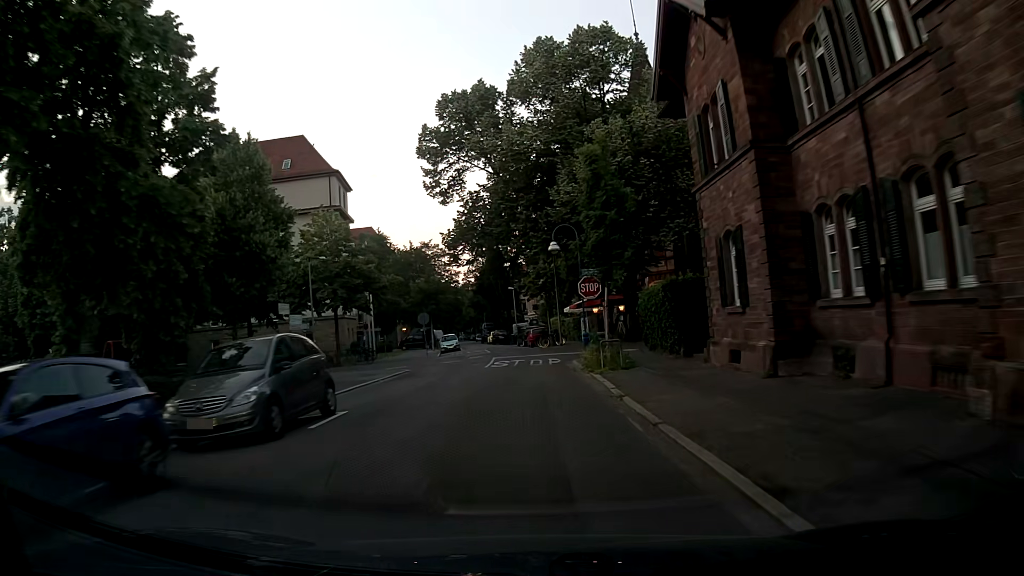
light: Day
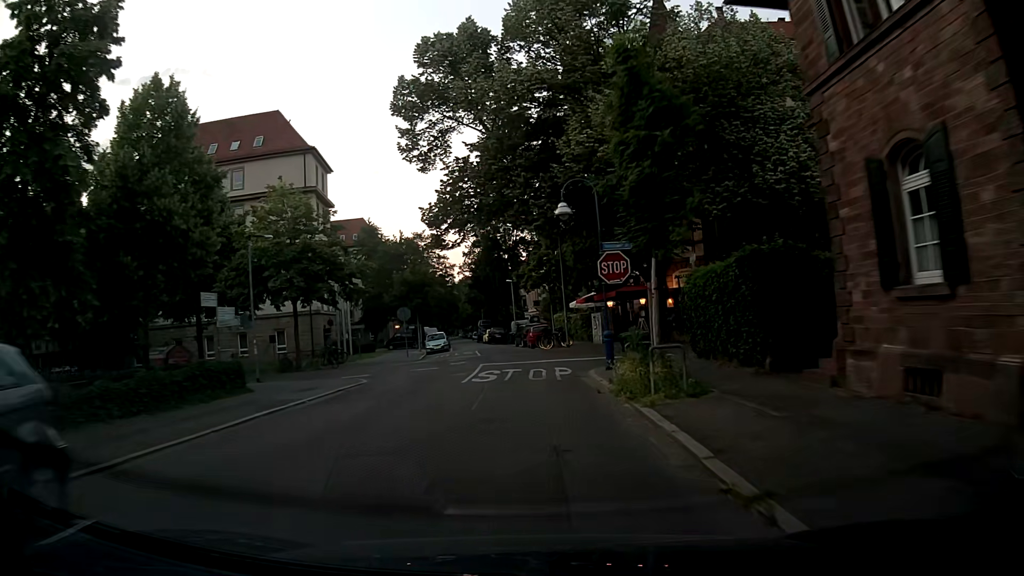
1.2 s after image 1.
(0.0, +8.1) m; 0°
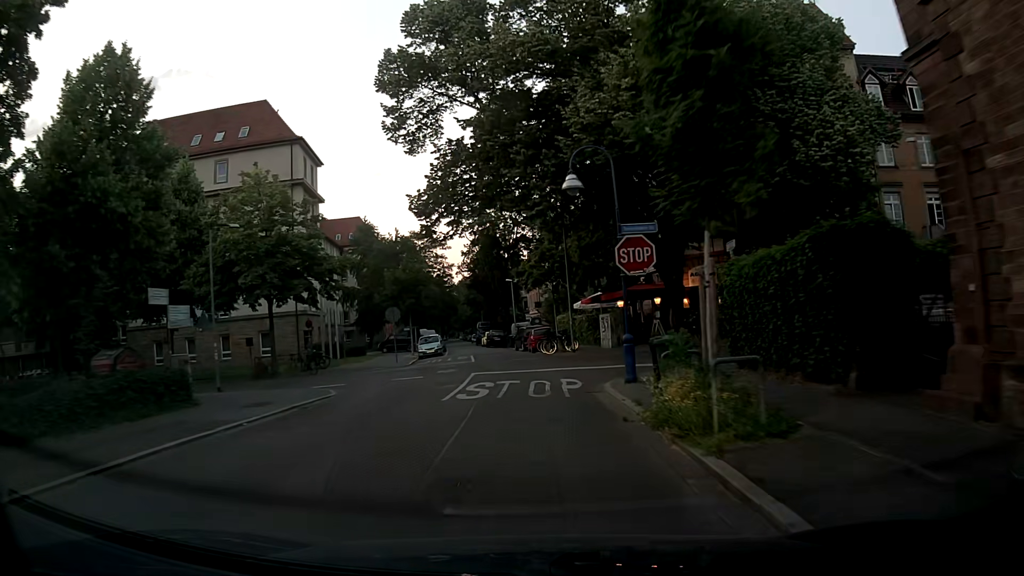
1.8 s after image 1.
(0.0, +3.8) m; 0°
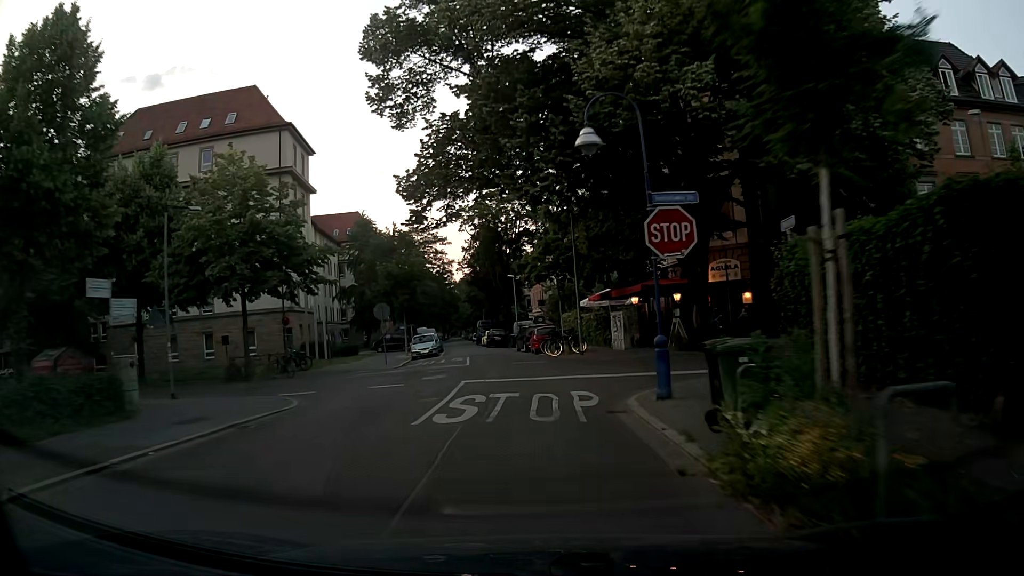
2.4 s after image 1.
(0.0, +3.6) m; 0°
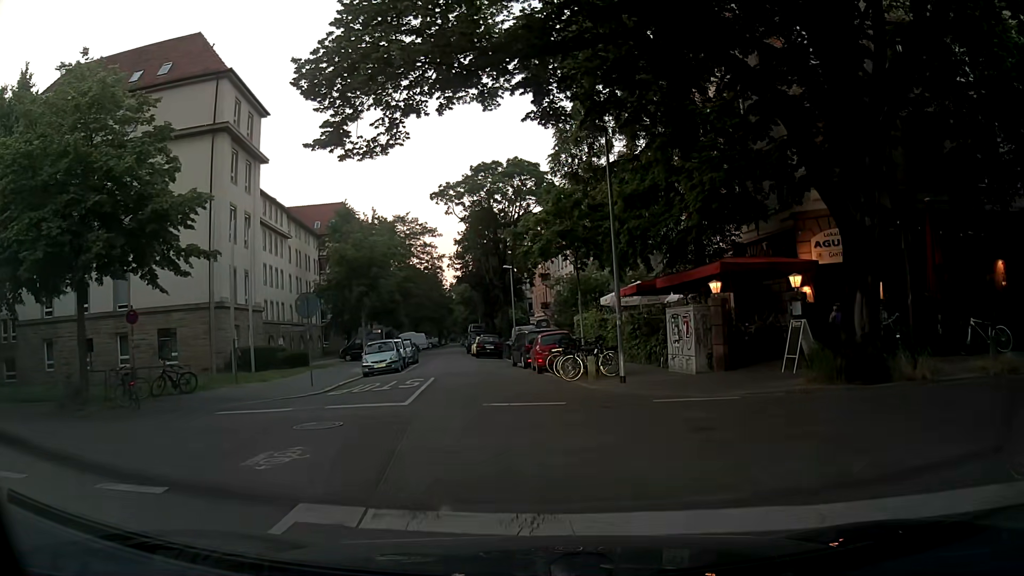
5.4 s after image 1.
(0.0, +12.1) m; -1°
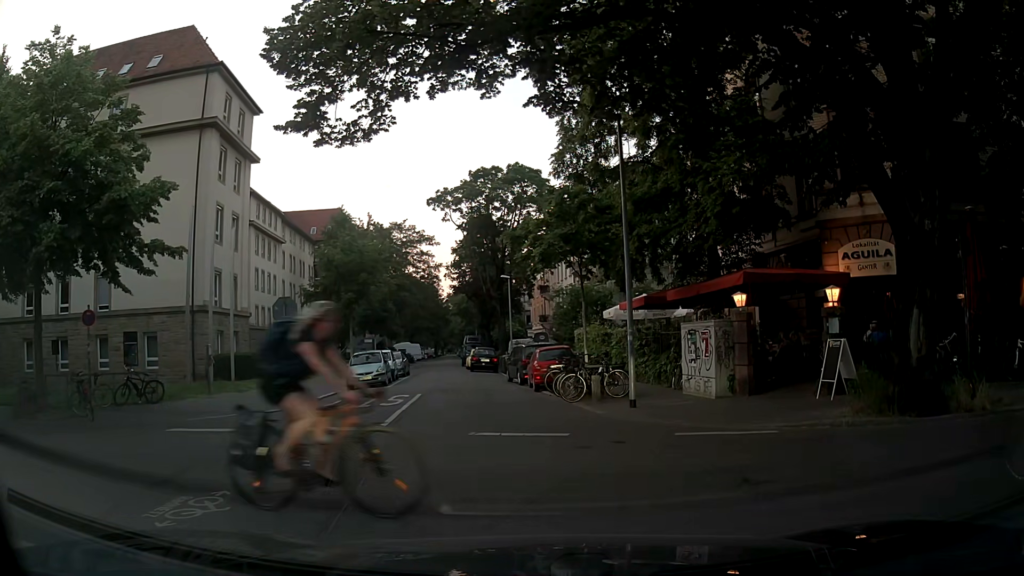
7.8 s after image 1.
(0.0, +1.9) m; +2°
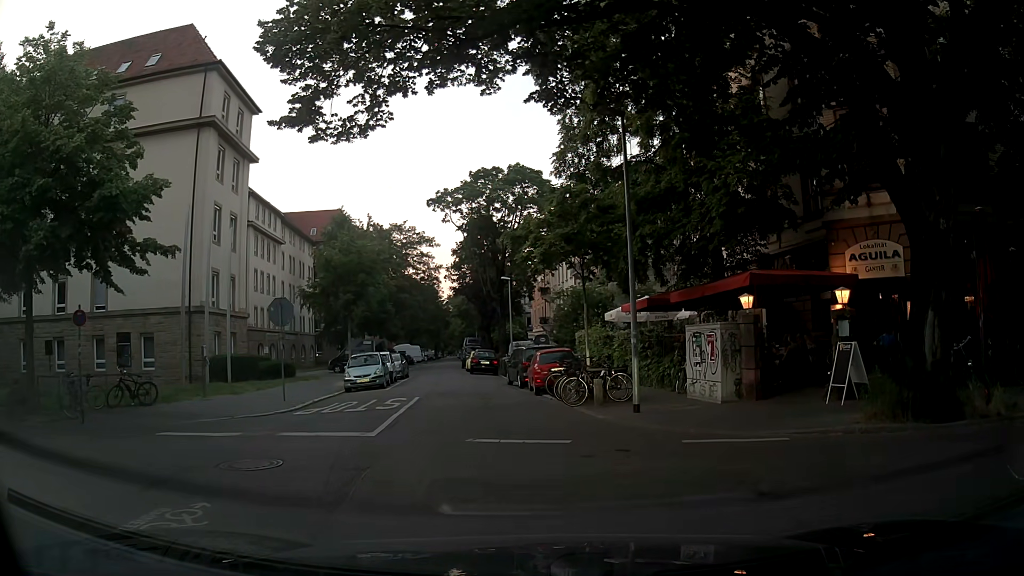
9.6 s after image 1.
(0.0, +0.5) m; 0°
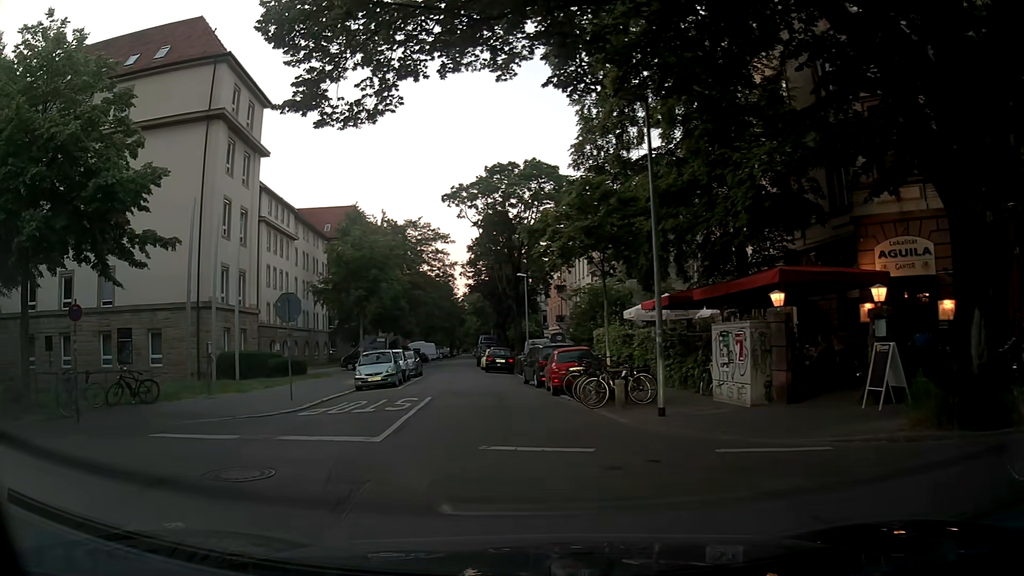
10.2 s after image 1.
(0.0, +0.9) m; -4°
